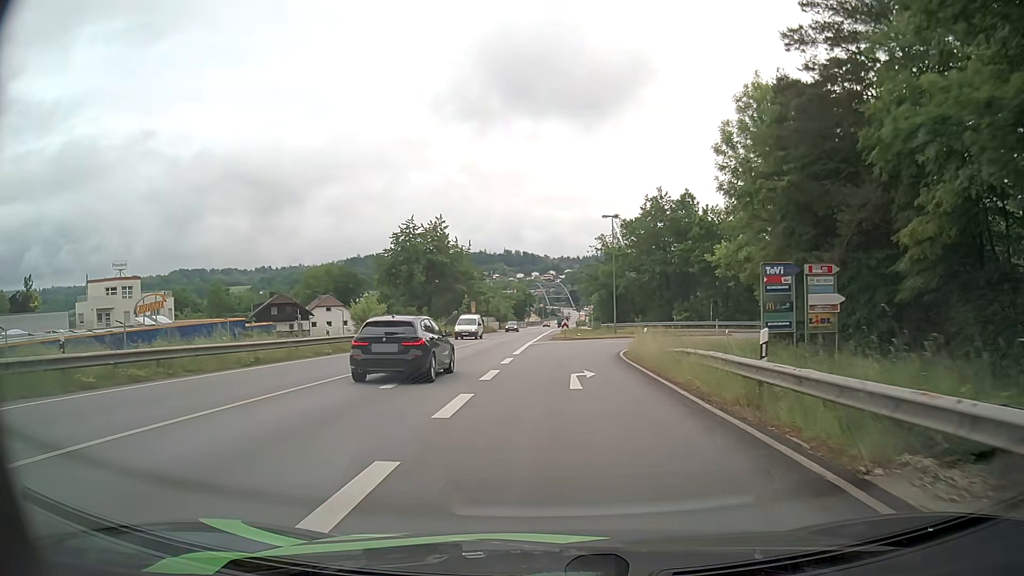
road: primary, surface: asphalt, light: Day
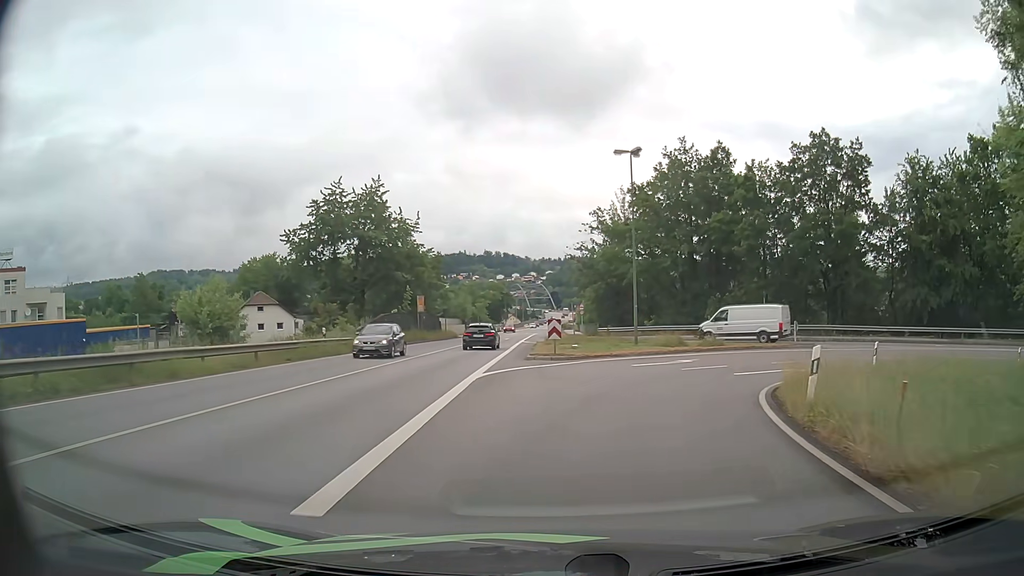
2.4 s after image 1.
(+0.3, +22.5) m; +2°
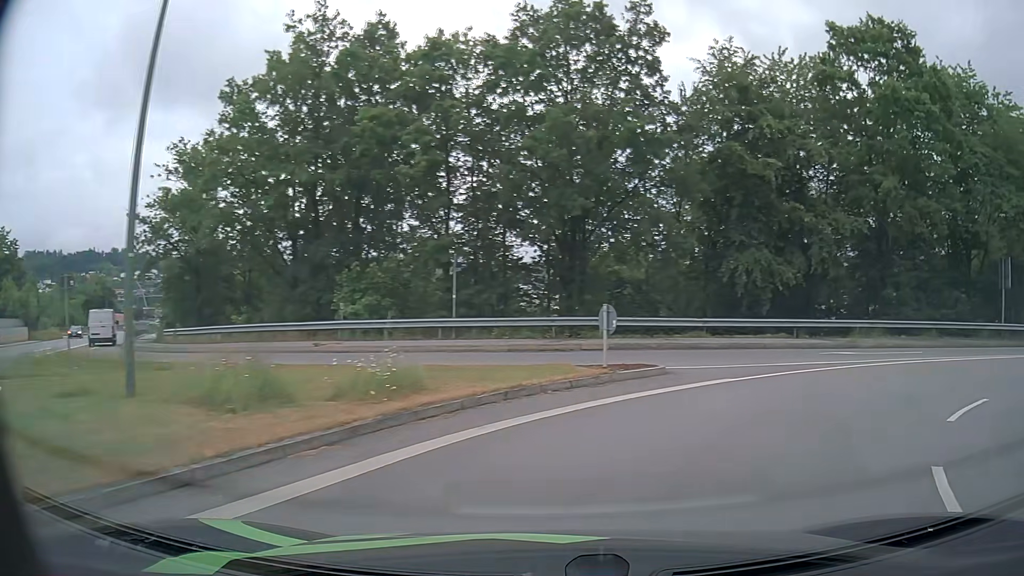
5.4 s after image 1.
(+4.2, +23.7) m; +33°
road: primary_link
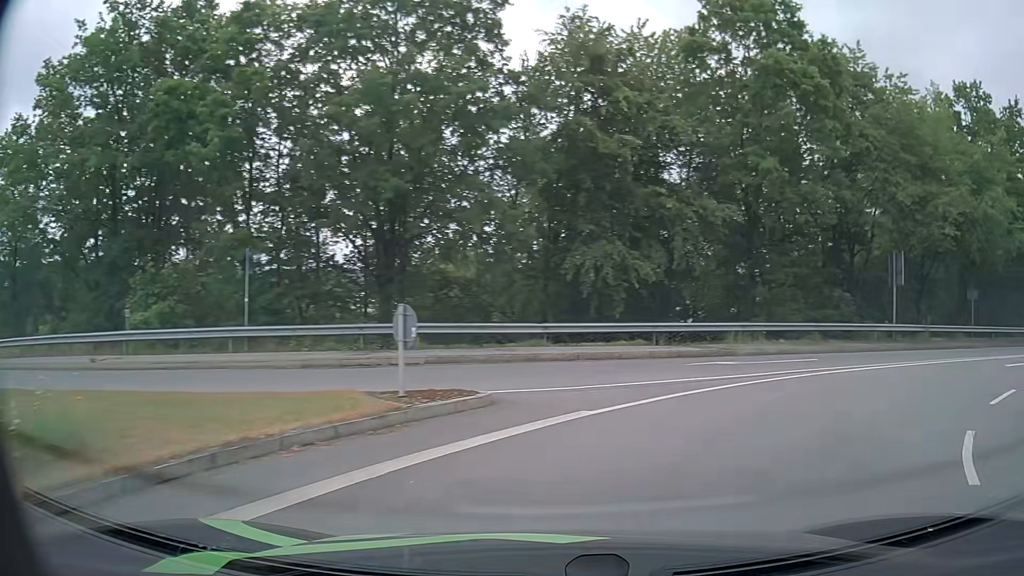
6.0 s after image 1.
(+0.5, +4.2) m; +14°
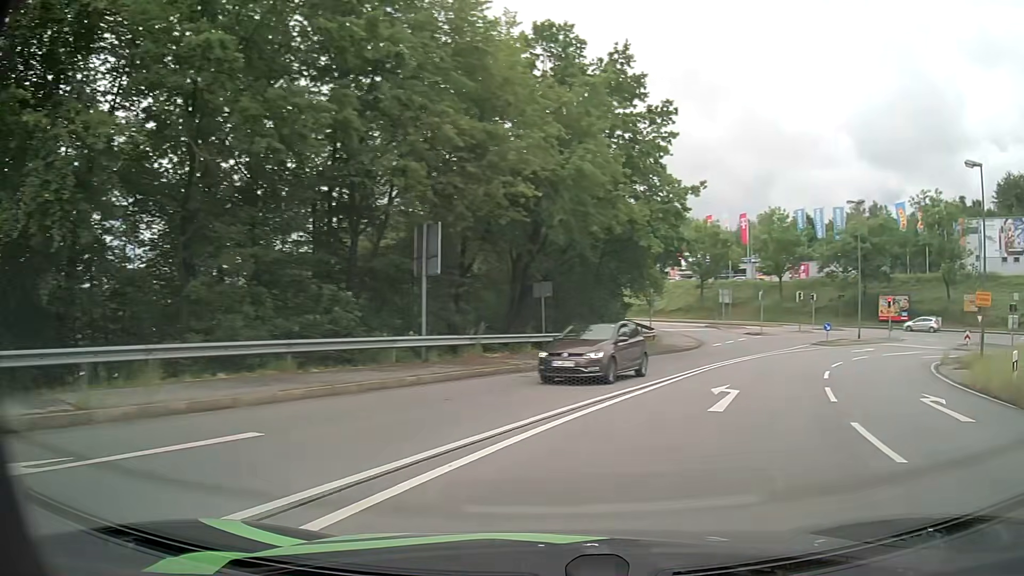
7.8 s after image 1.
(+4.3, +11.4) m; +42°
